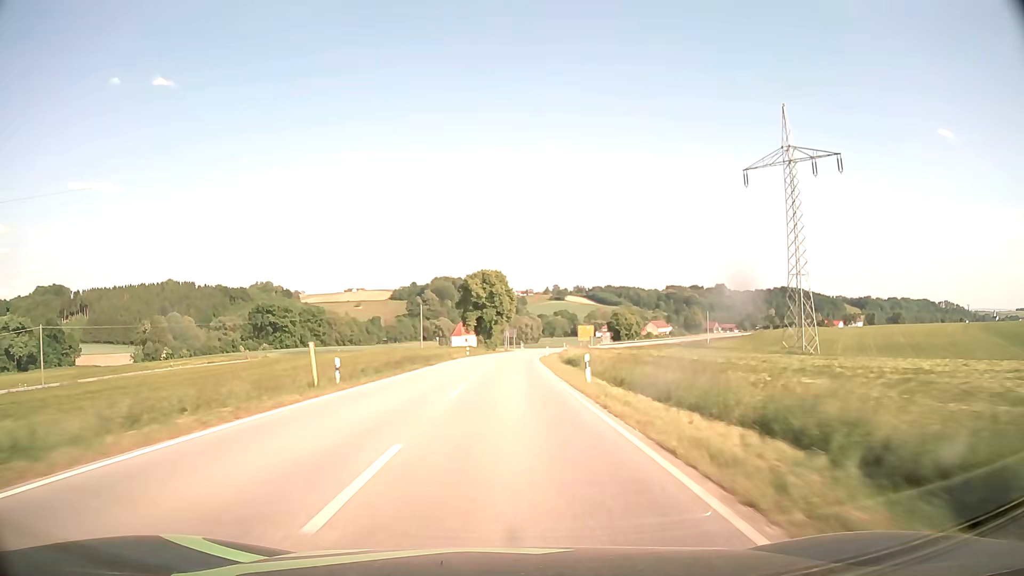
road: secondary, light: Day
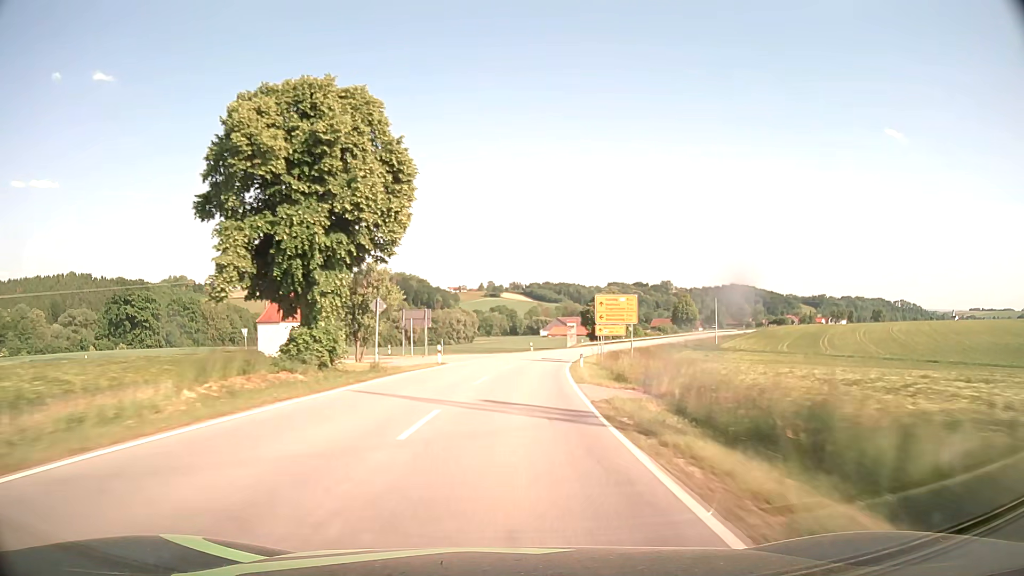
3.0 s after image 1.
(+2.6, +78.9) m; +5°
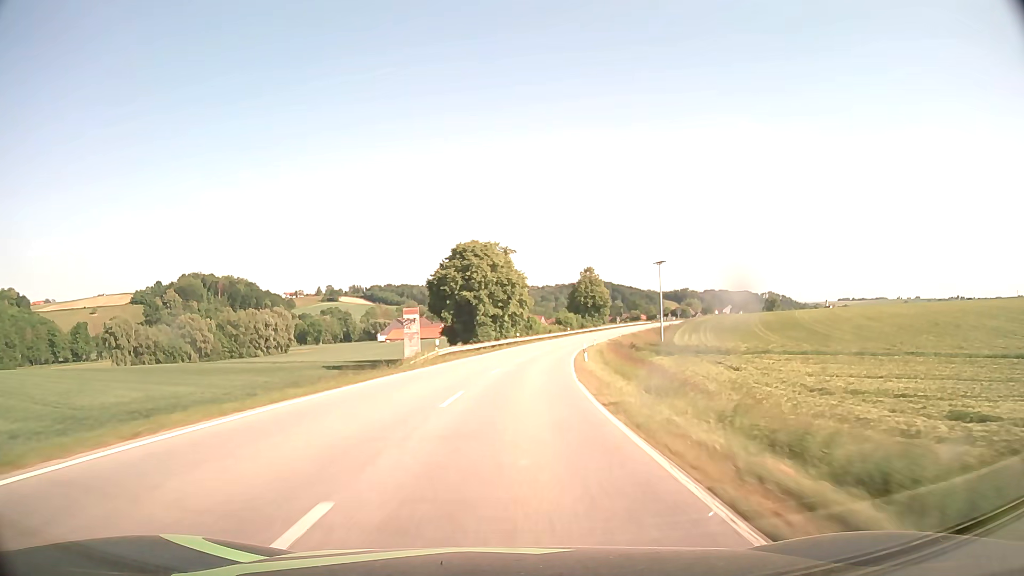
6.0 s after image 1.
(+8.4, +78.4) m; +13°
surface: asphalt
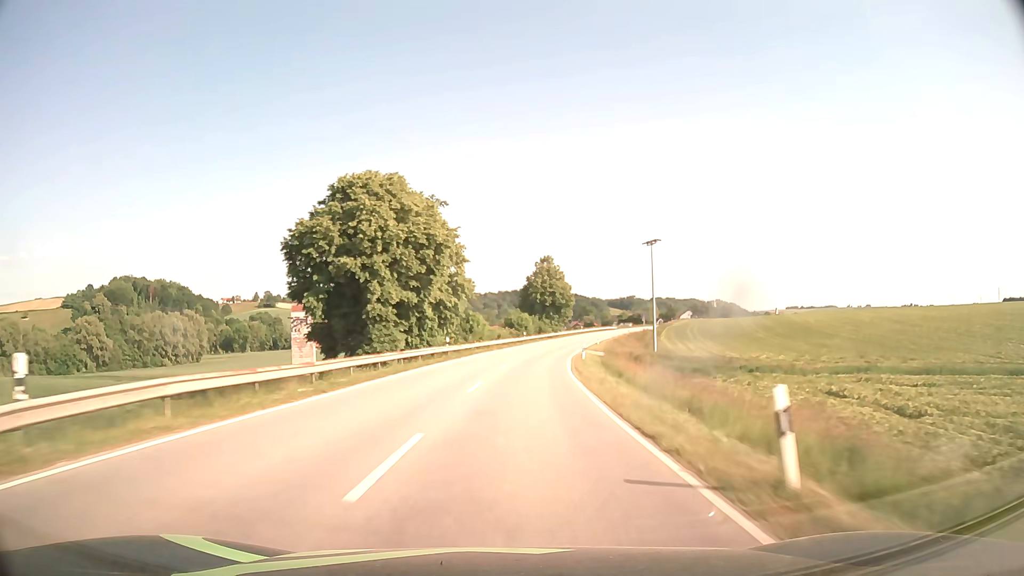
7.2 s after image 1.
(+1.5, +31.5) m; +5°
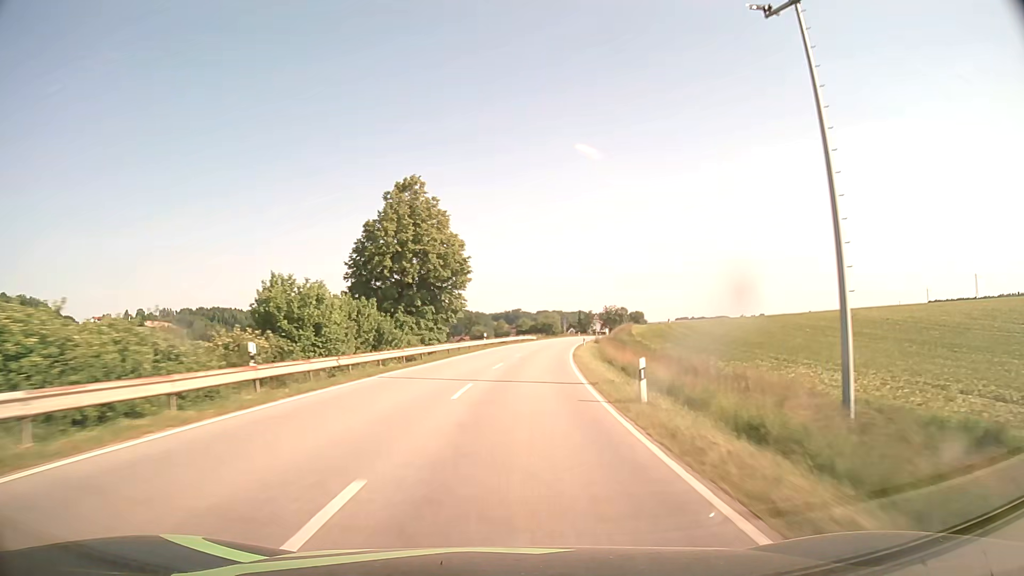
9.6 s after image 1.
(+5.5, +62.7) m; +10°
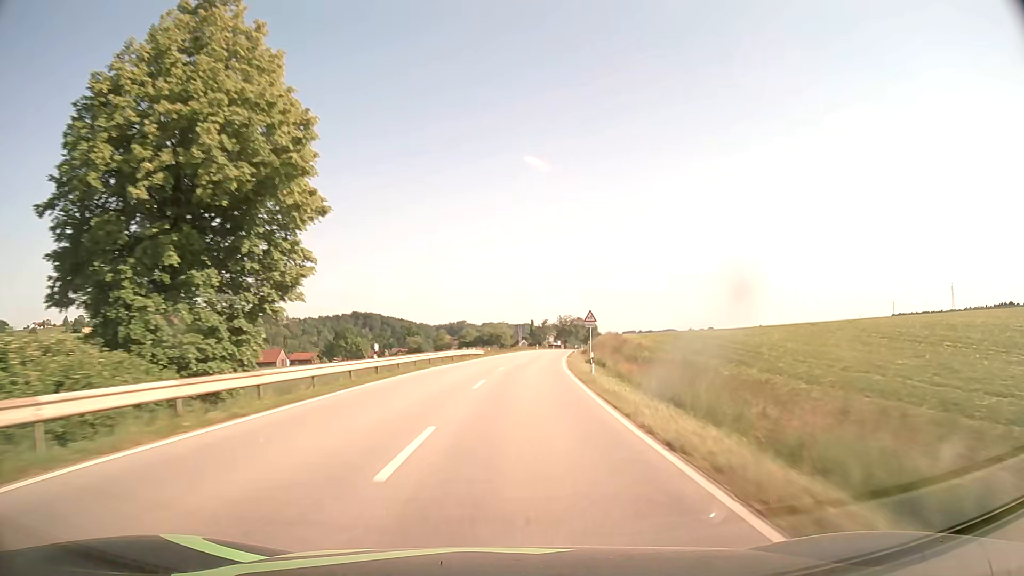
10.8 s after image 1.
(+1.3, +31.4) m; +5°
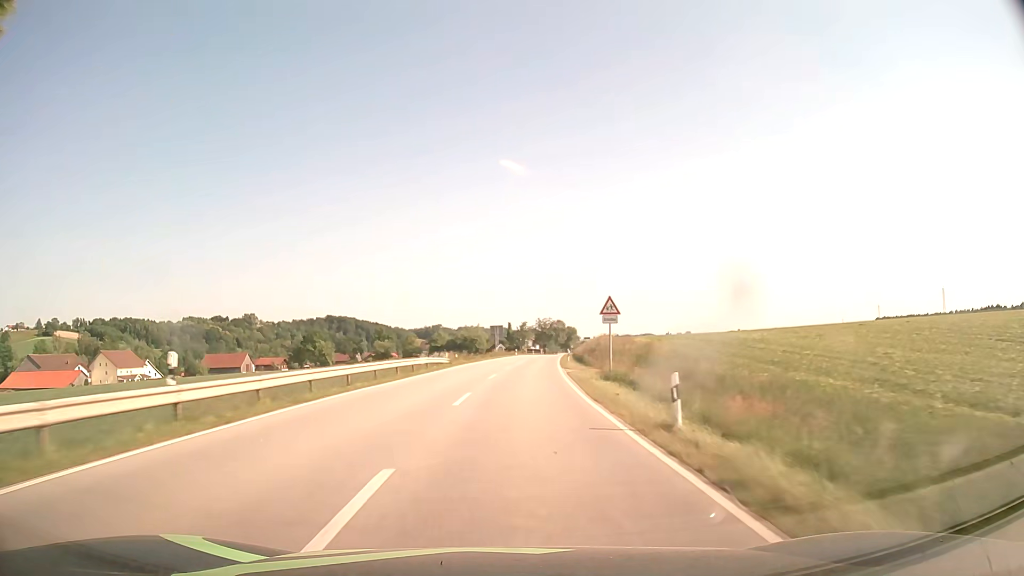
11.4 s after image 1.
(+0.3, +15.7) m; +2°
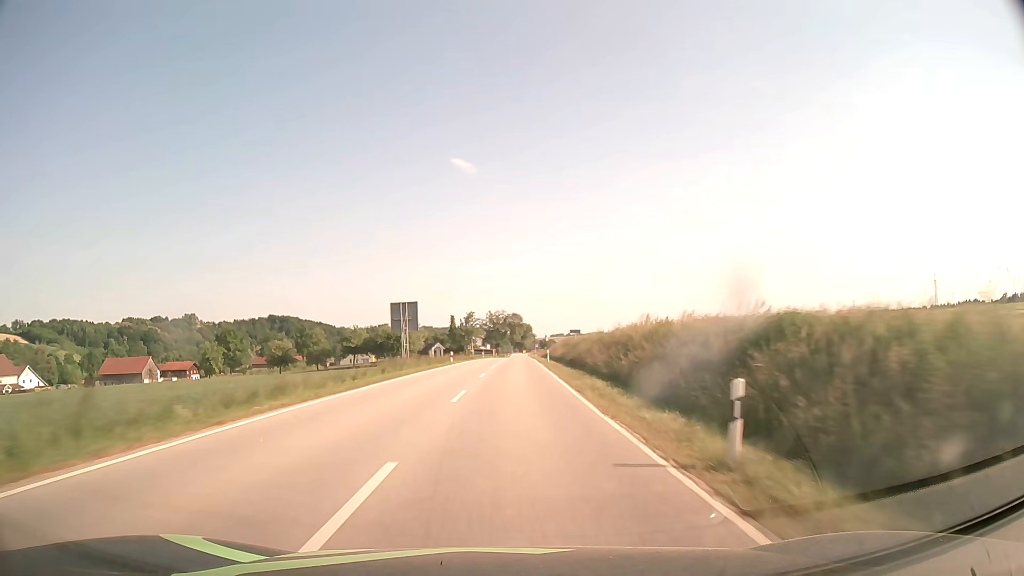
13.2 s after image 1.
(+2.0, +47.0) m; +4°
